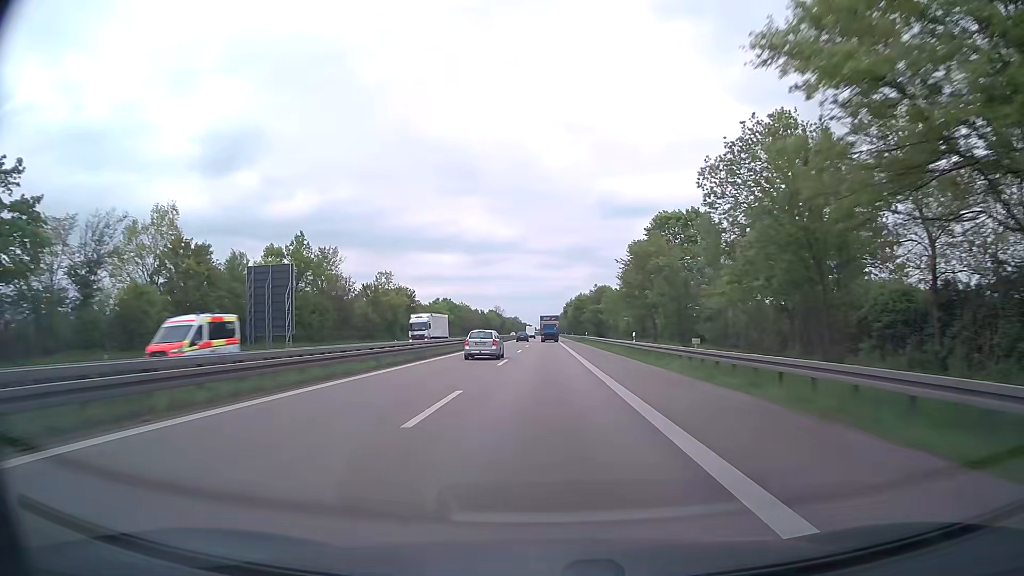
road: trunk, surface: asphalt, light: Day
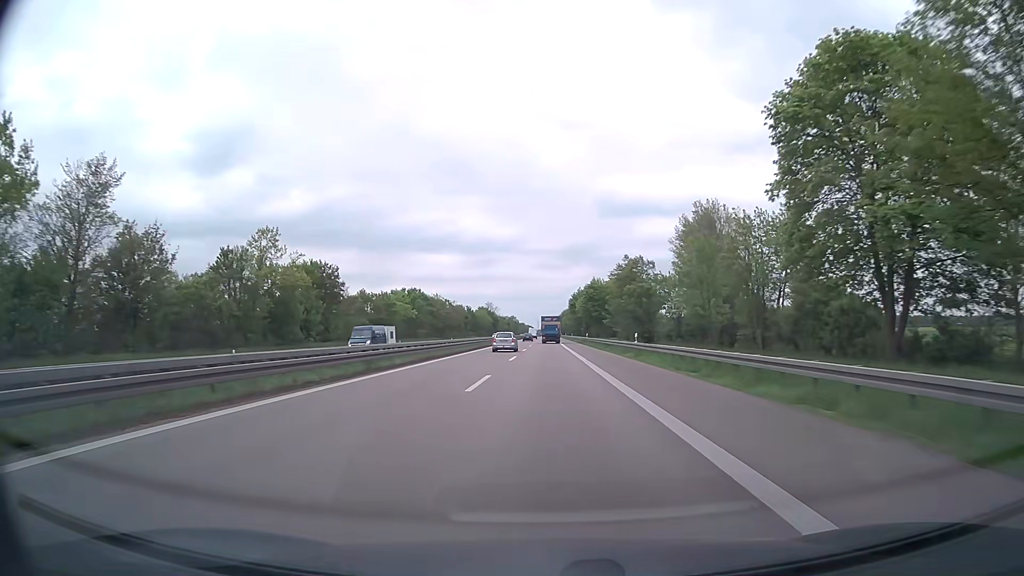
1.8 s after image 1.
(+0.1, +47.9) m; 0°
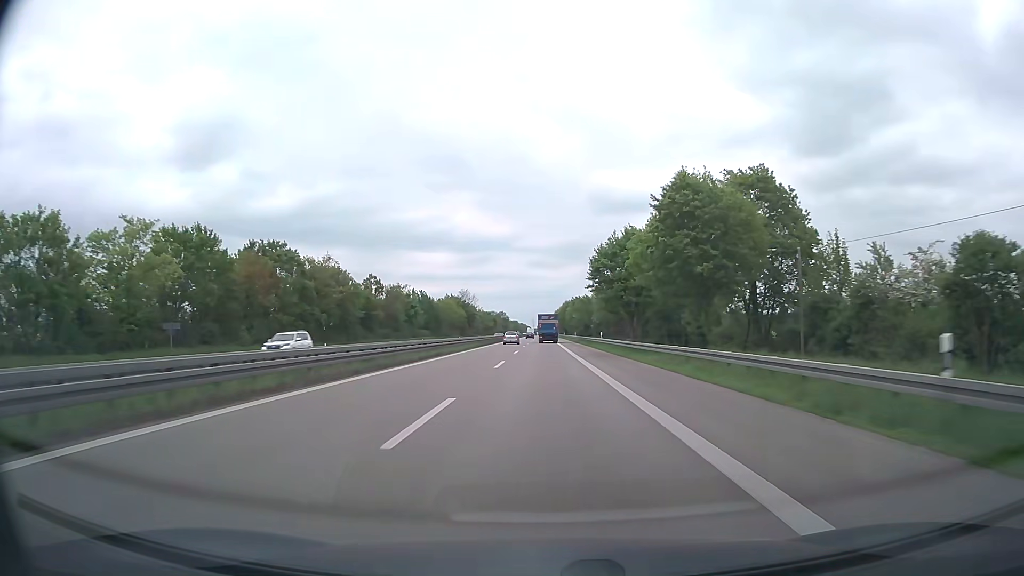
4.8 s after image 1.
(+0.2, +79.8) m; 0°
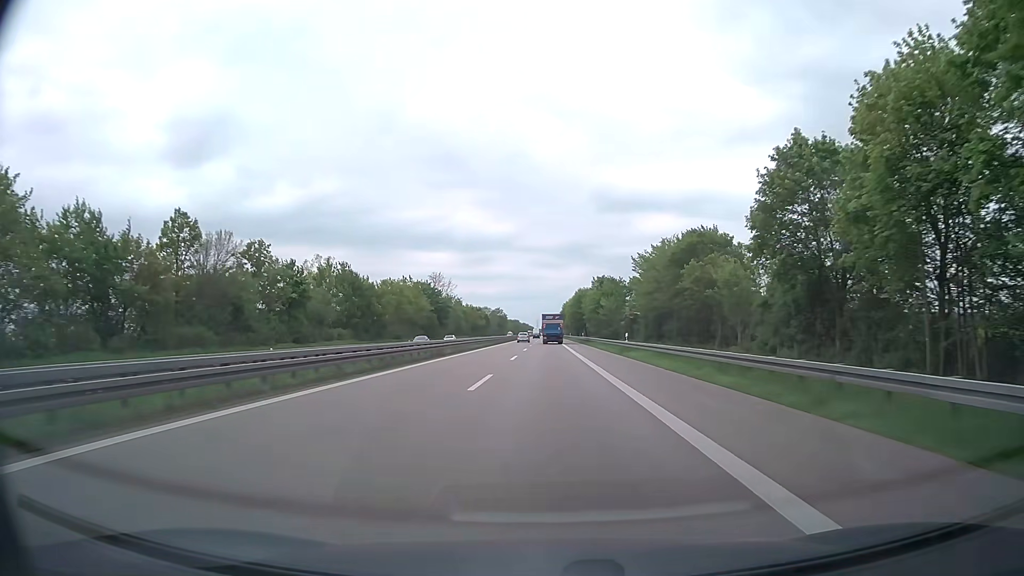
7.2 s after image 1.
(-0.1, +63.9) m; 0°
(0, +10) (0, +20) (0, +30) (0, +40) (0, +50) (0, +60) (0, +70) (0, +80) (0, +90) (0, +100) m
